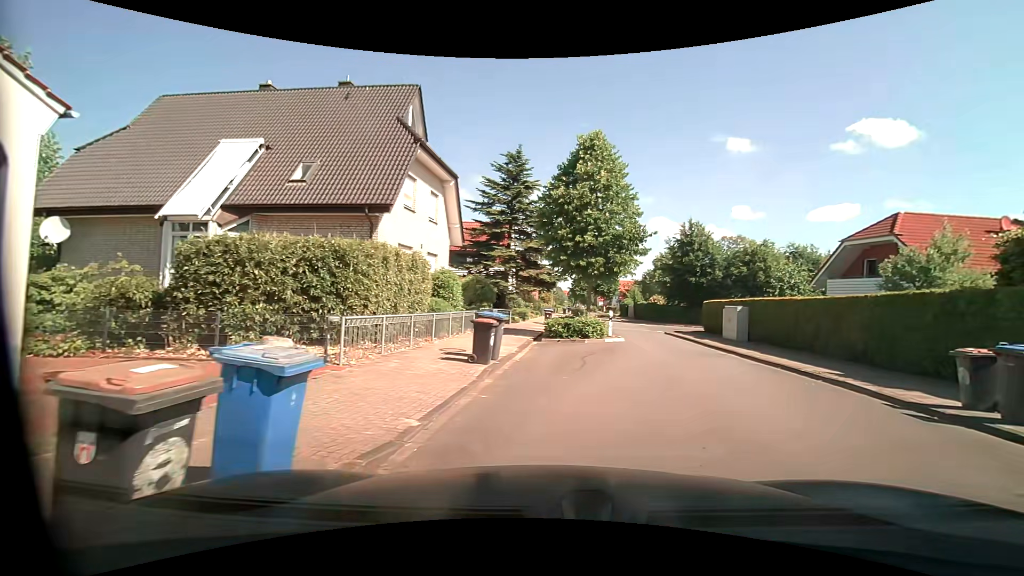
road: unclassified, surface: asphalt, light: Day
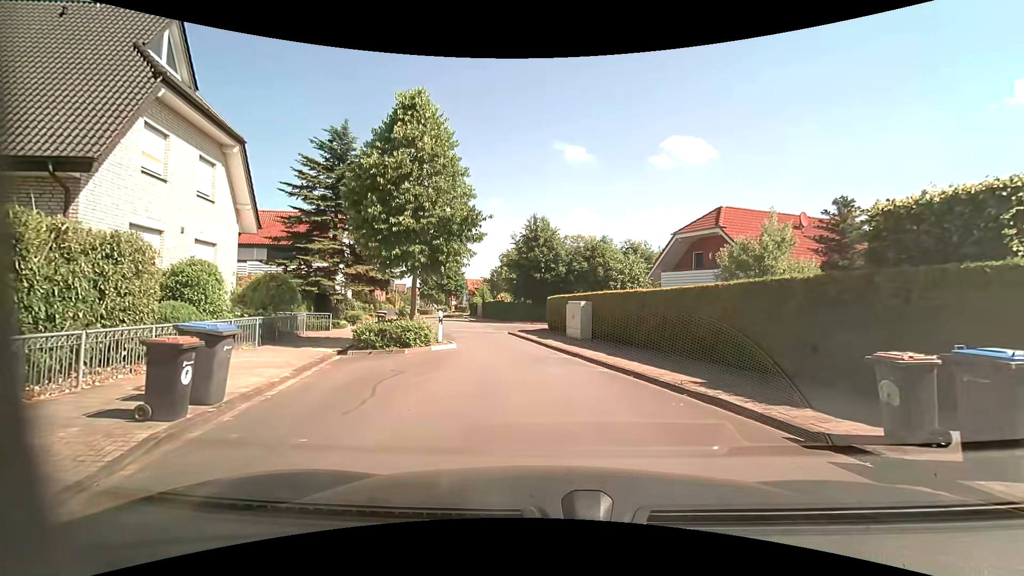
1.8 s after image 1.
(+0.7, +4.1) m; +16°
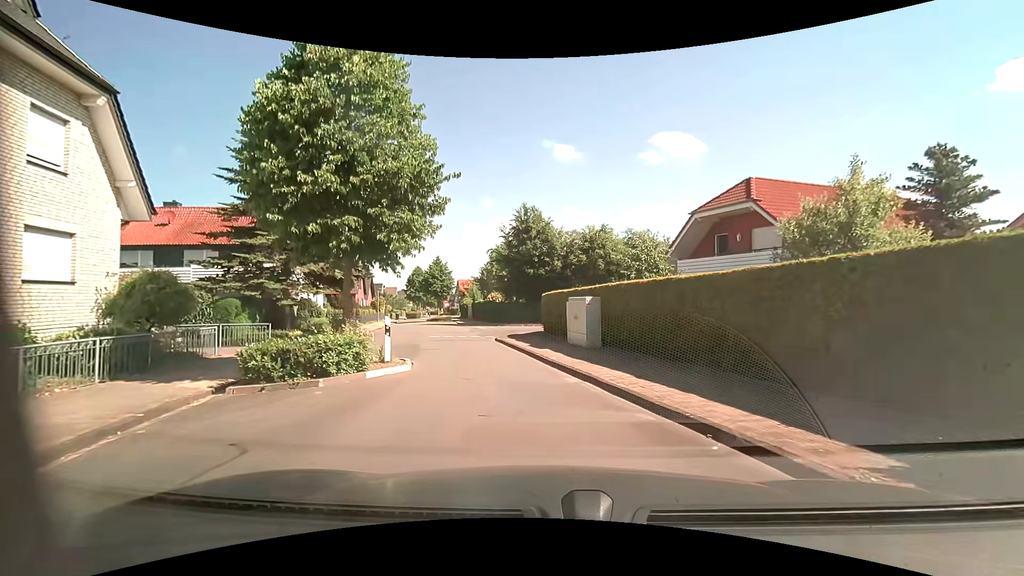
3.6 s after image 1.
(0.0, +5.5) m; +1°
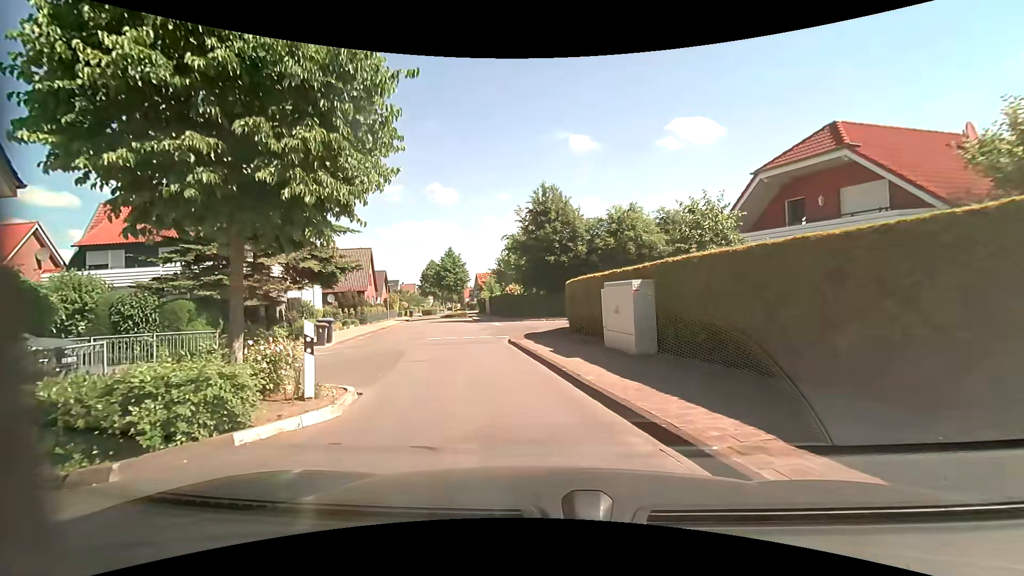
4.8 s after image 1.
(-0.1, +5.1) m; -2°
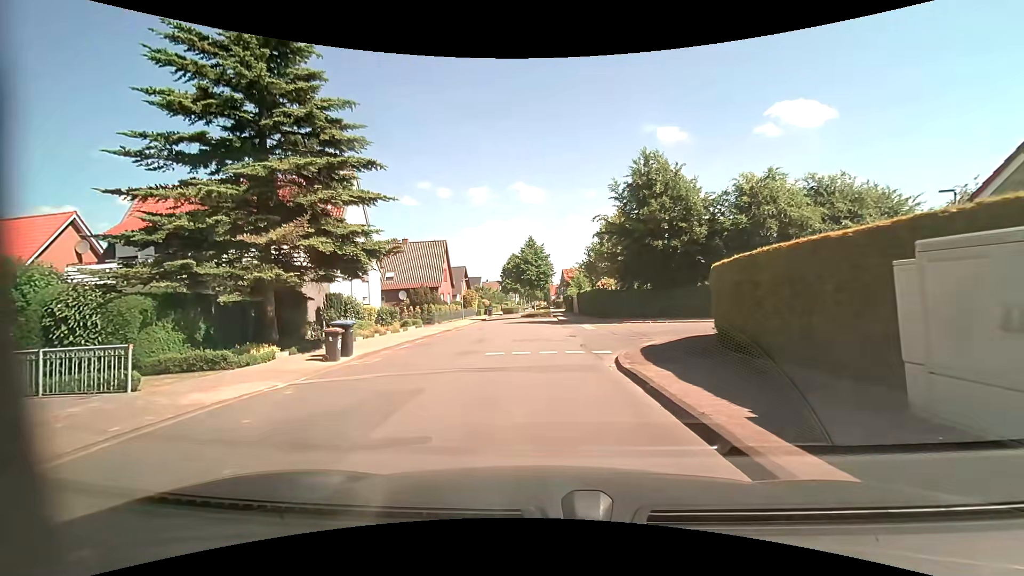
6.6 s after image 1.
(-0.7, +7.7) m; -9°
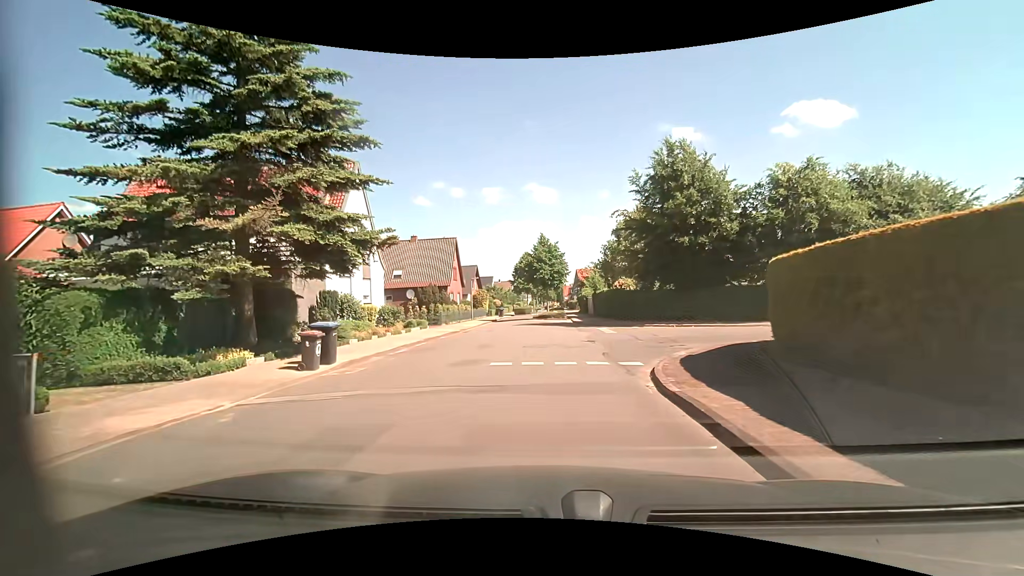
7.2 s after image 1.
(-0.1, +2.3) m; -3°
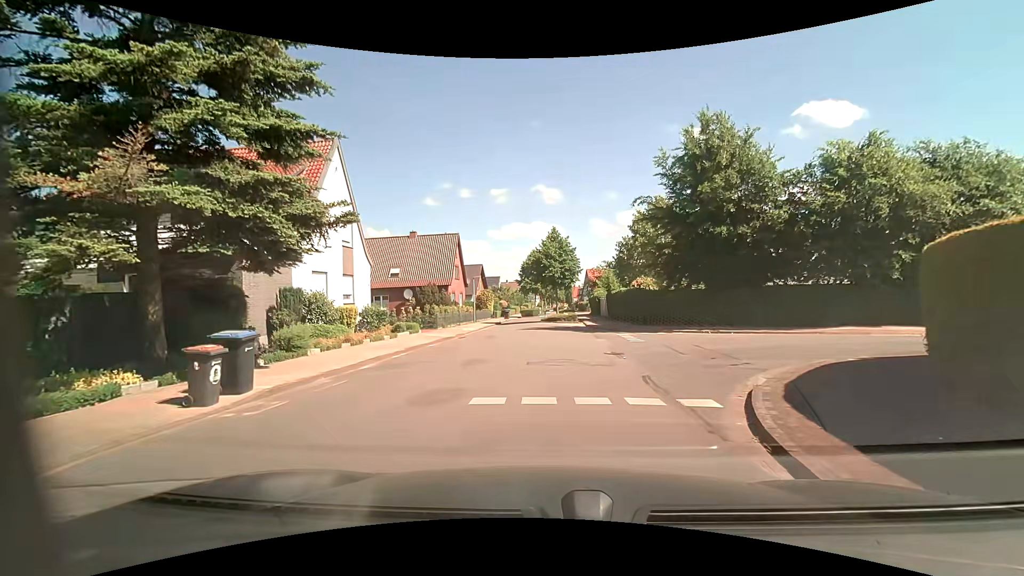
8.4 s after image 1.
(-0.1, +4.2) m; -1°
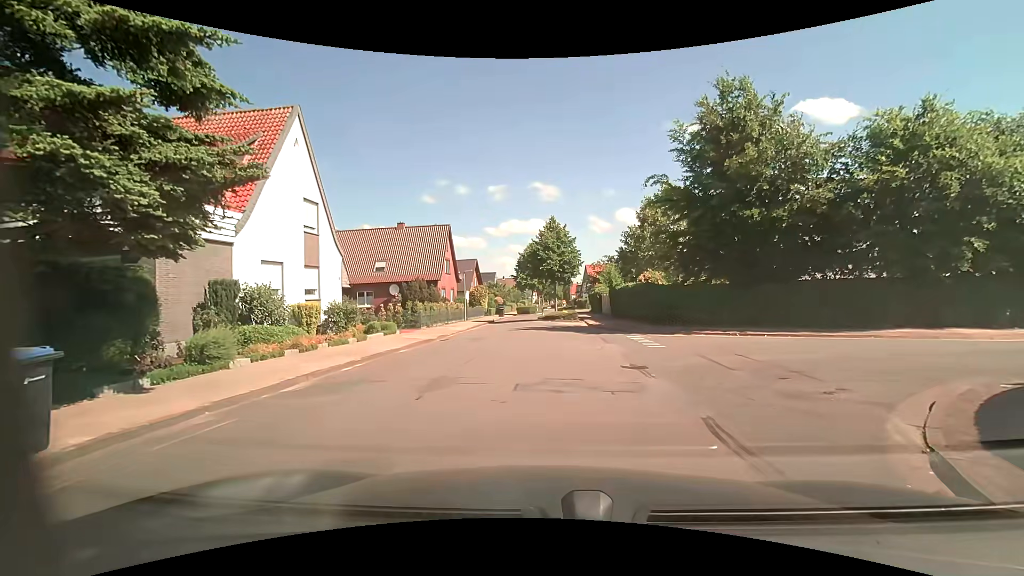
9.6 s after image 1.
(0.0, +3.7) m; +1°
